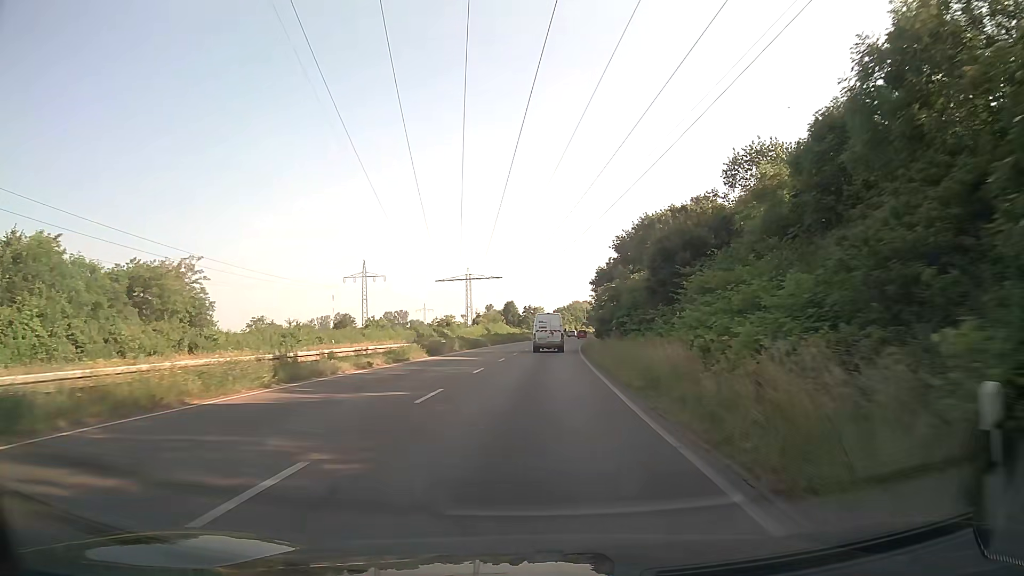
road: trunk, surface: asphalt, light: Day
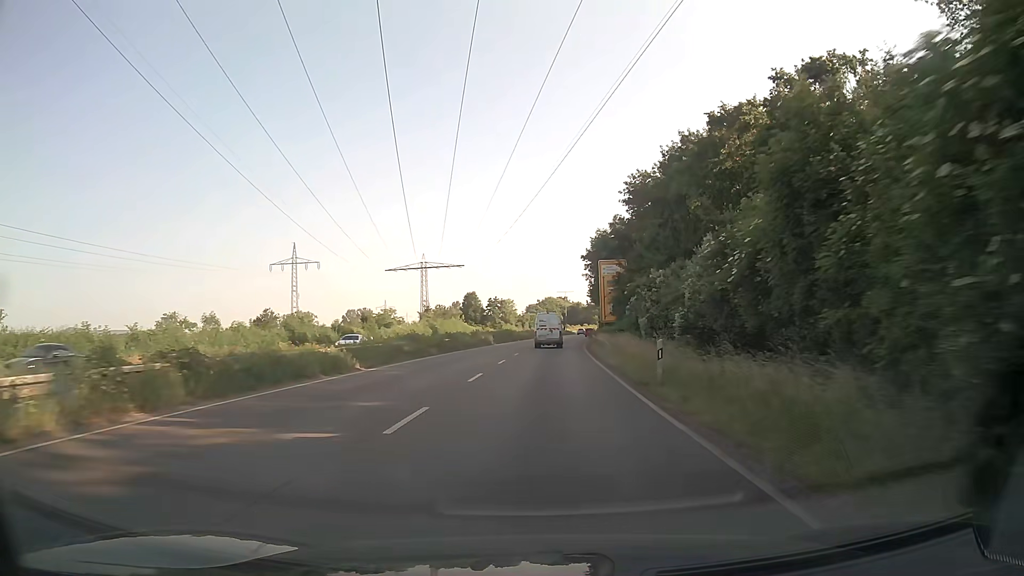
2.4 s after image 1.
(+0.7, +40.0) m; +2°
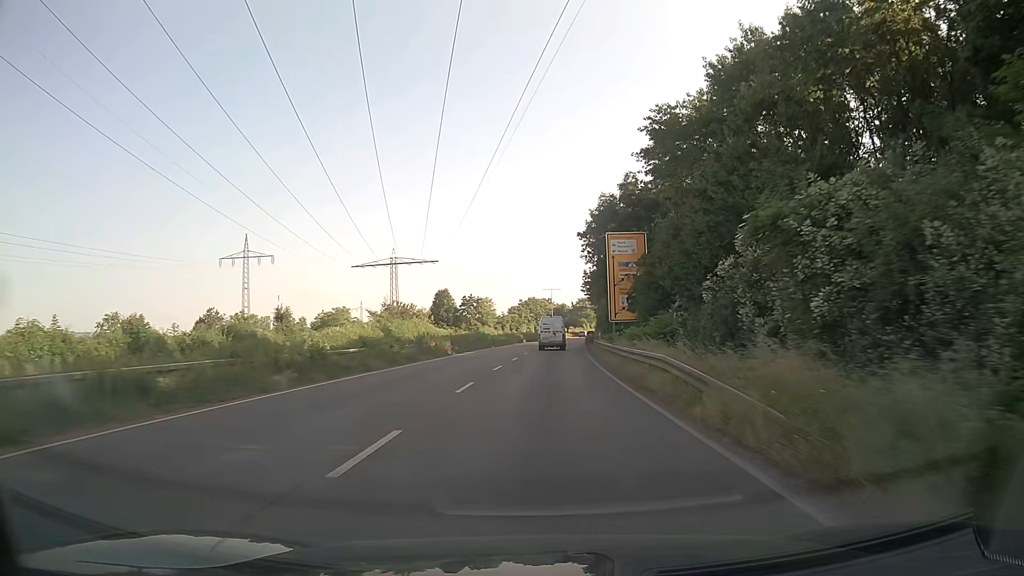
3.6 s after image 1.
(+0.3, +20.7) m; +2°
